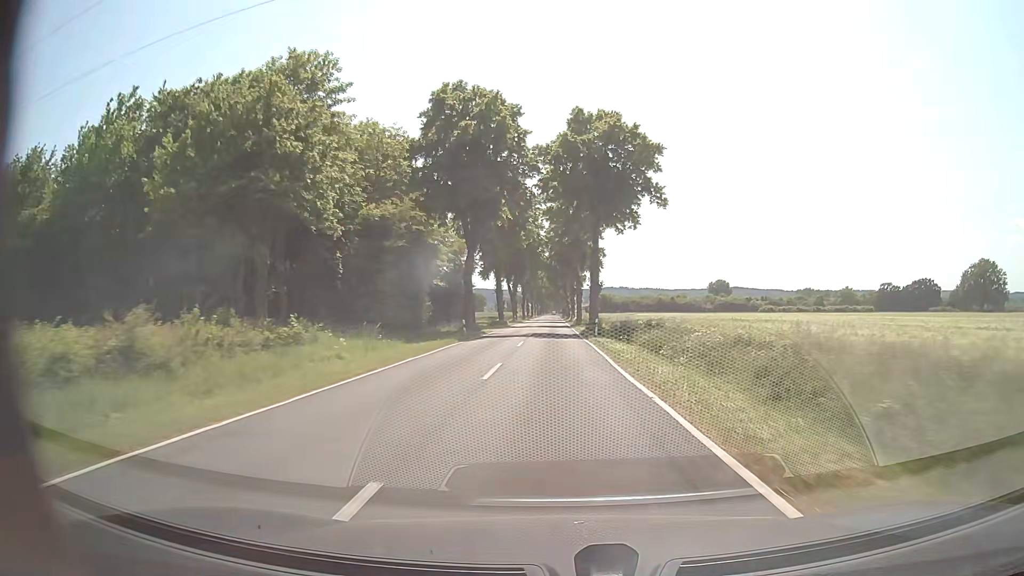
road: tertiary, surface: asphalt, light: Day
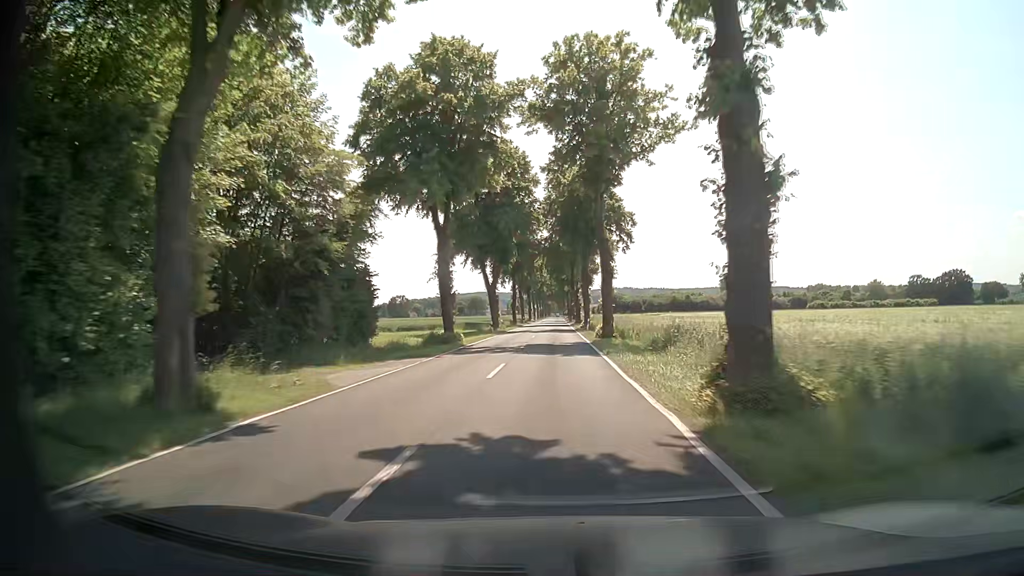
(+0.4, +35.5) m; 0°
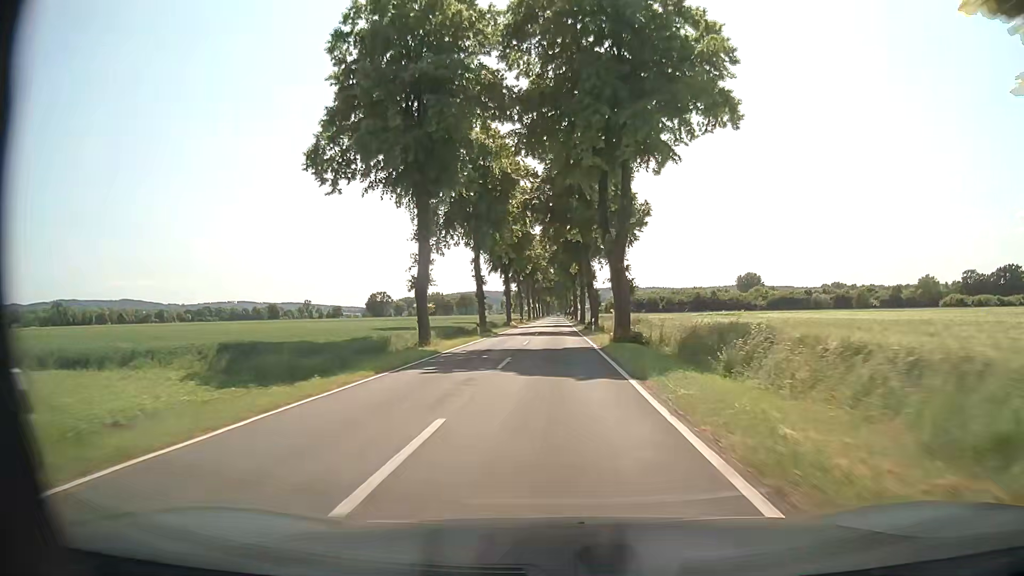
(-0.1, +59.1) m; 0°
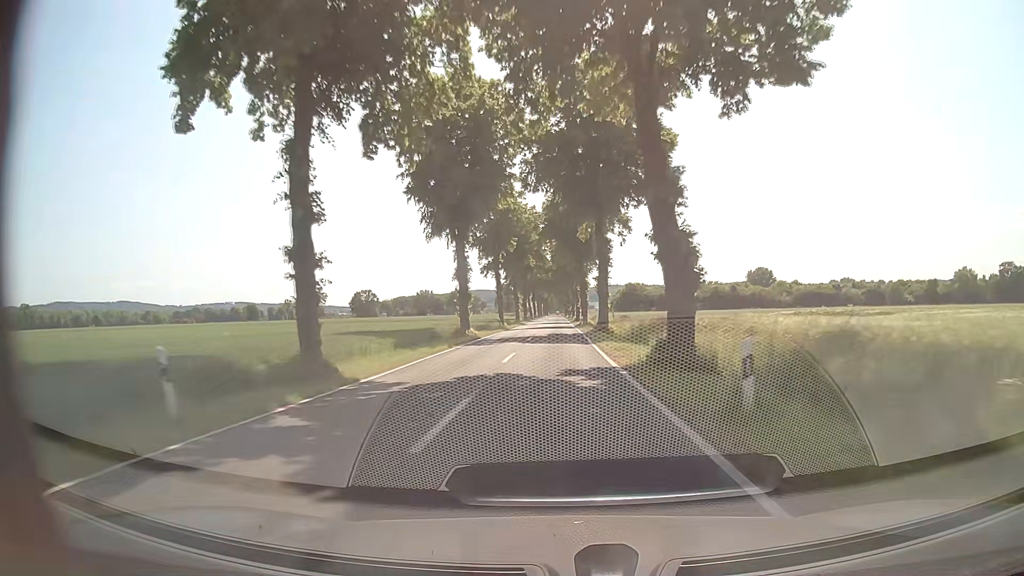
(0.0, +35.4) m; 0°
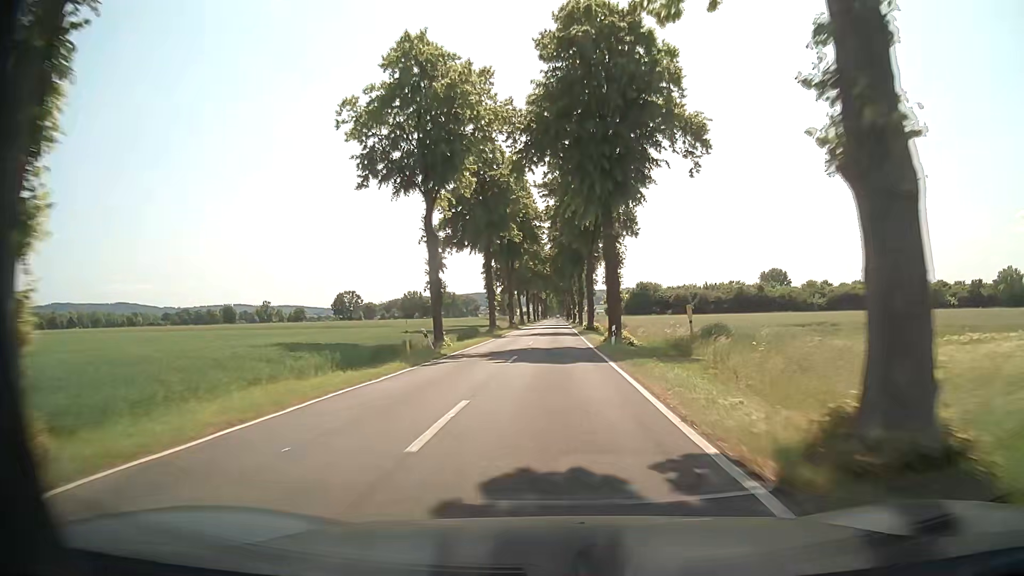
(+0.2, +35.4) m; 0°
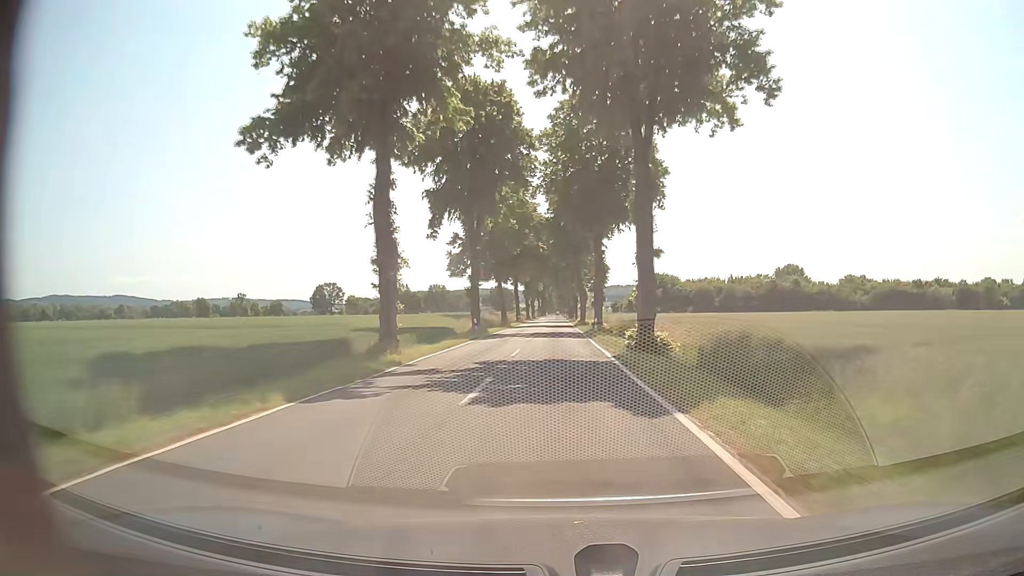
(+0.2, +35.4) m; +1°
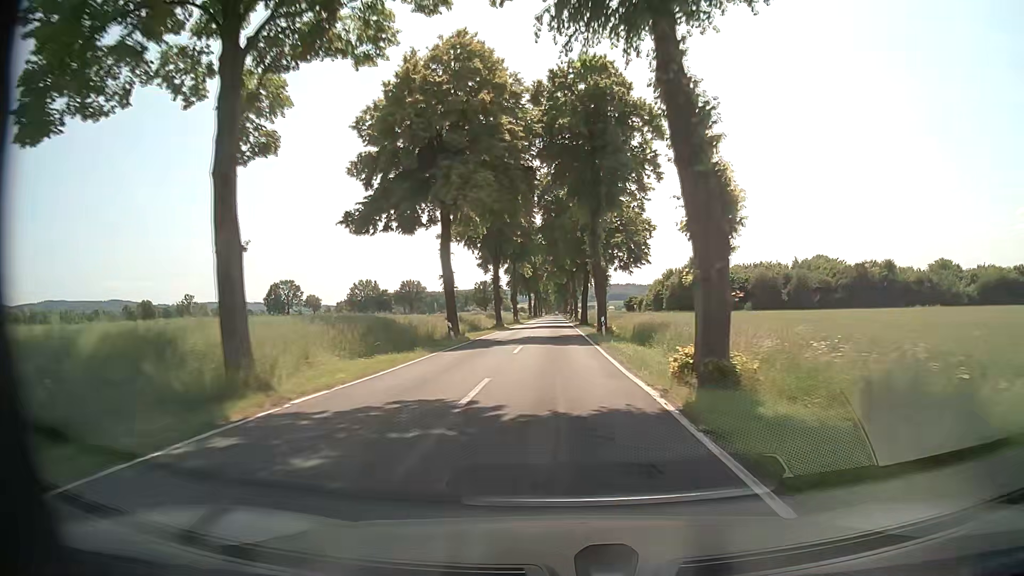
(-0.3, +59.0) m; 0°
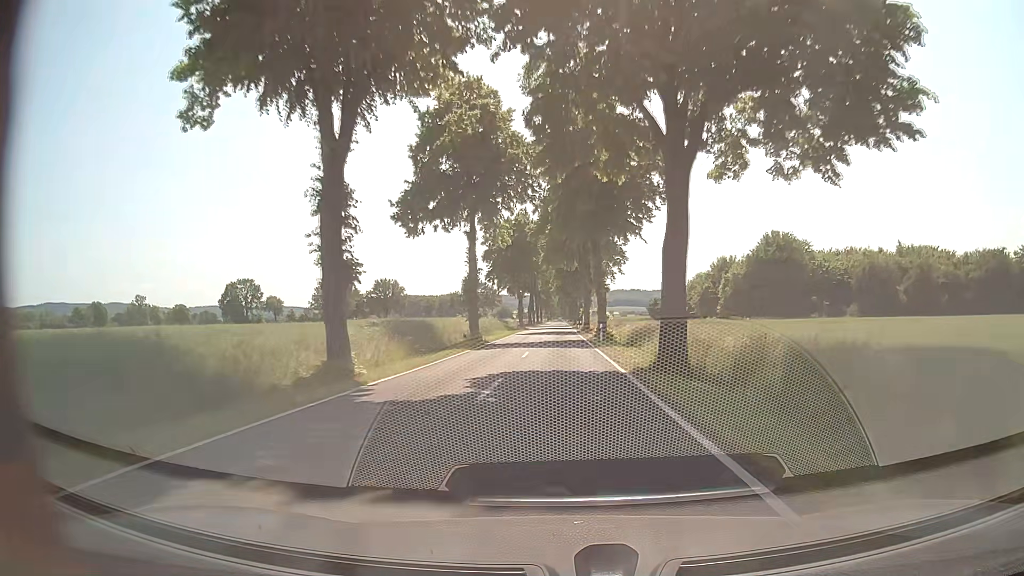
(-0.2, +47.2) m; -1°
(0, +10) (0, +20) (0, +30) (0, +40) (0, +50) (0, +60) (0, +70) (0, +80) (+1, +90) (+1, +100) m
